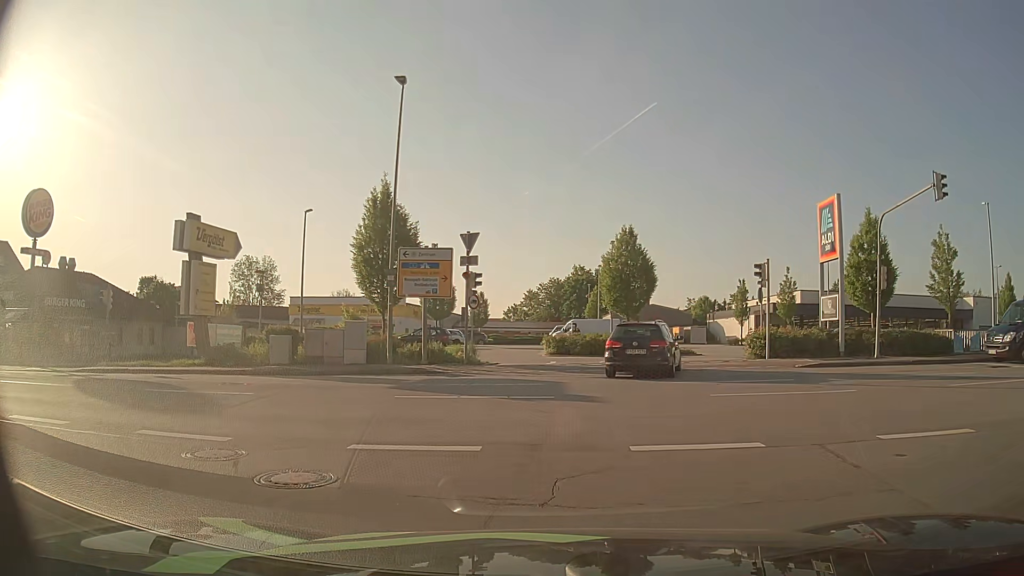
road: residential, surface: asphalt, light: Day
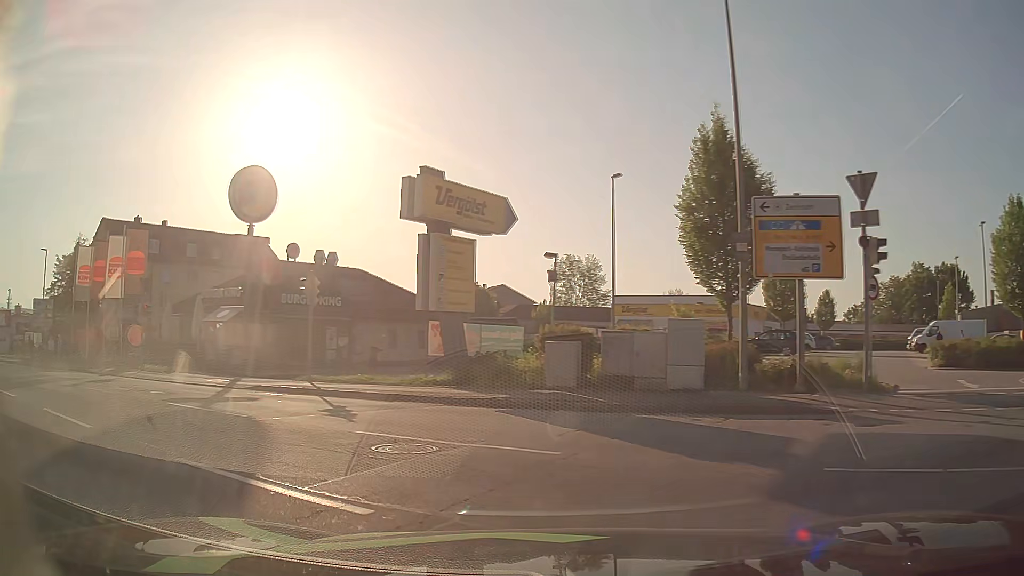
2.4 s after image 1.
(-1.6, +9.5) m; -27°
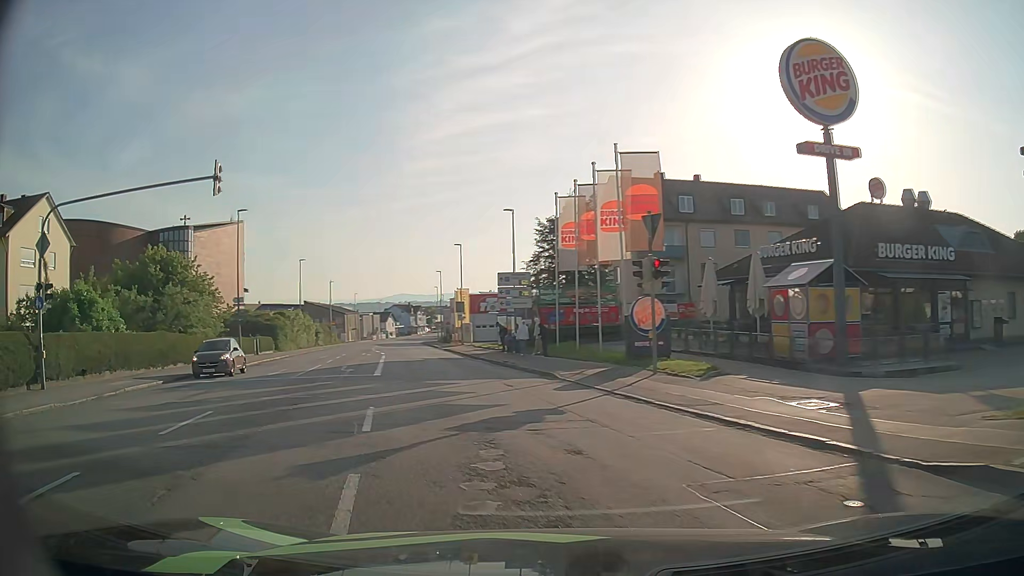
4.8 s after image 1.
(-6.1, +13.0) m; -47°
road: tertiary
(-2, +10) (-4, +20) (-6, +29) (-9, +39) (-11, +49) (-14, +58) (-17, +68) (-20, +77) (-23, +87) (-25, +97) m
